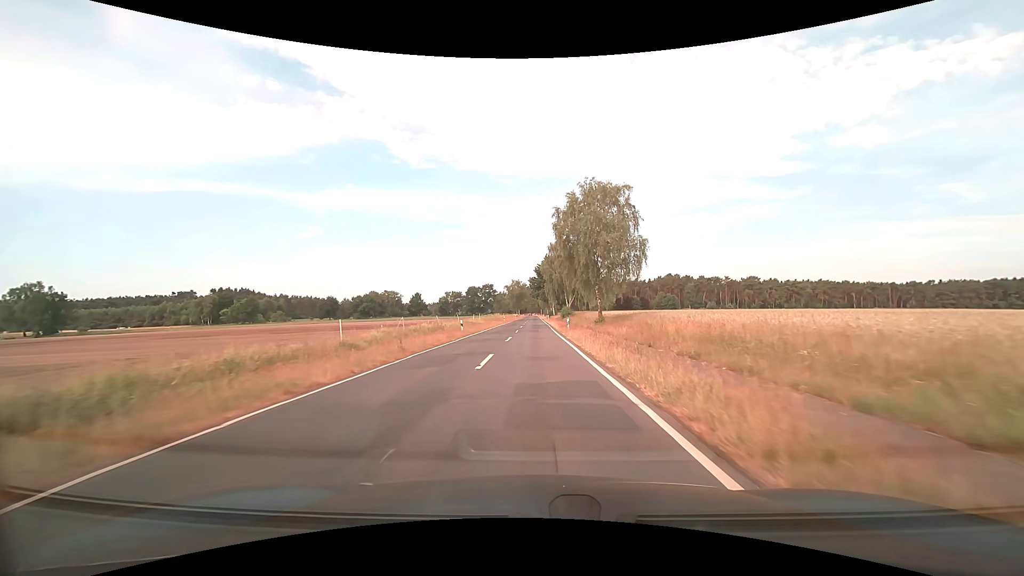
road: tertiary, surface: asphalt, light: Day
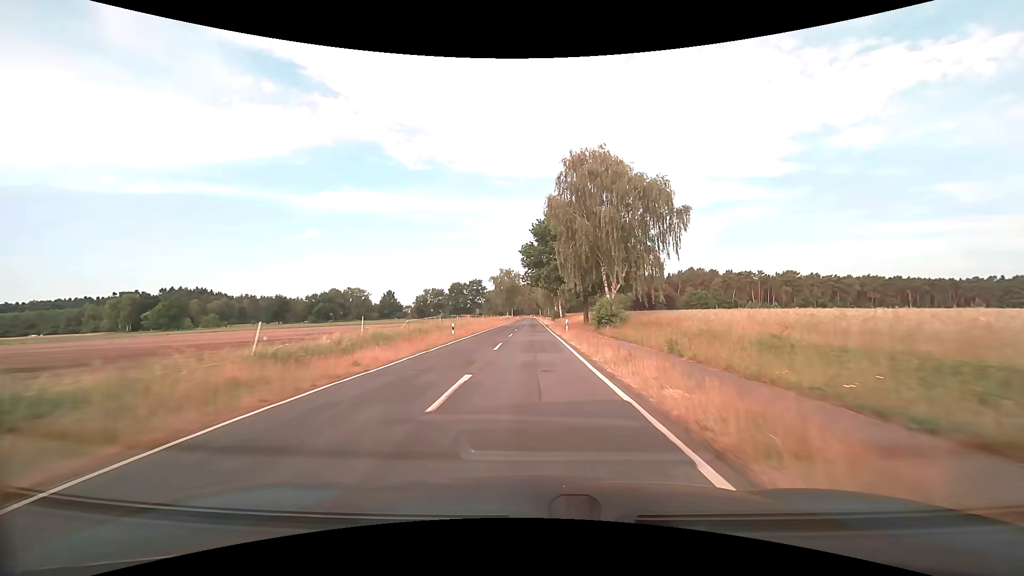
(0.0, +52.9) m; 0°
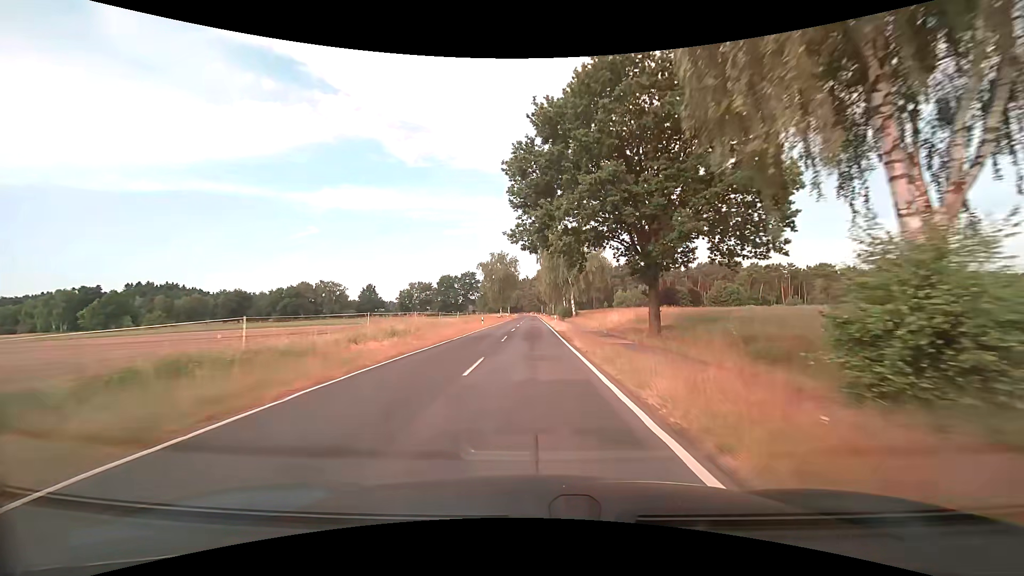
(-0.1, +31.6) m; 0°
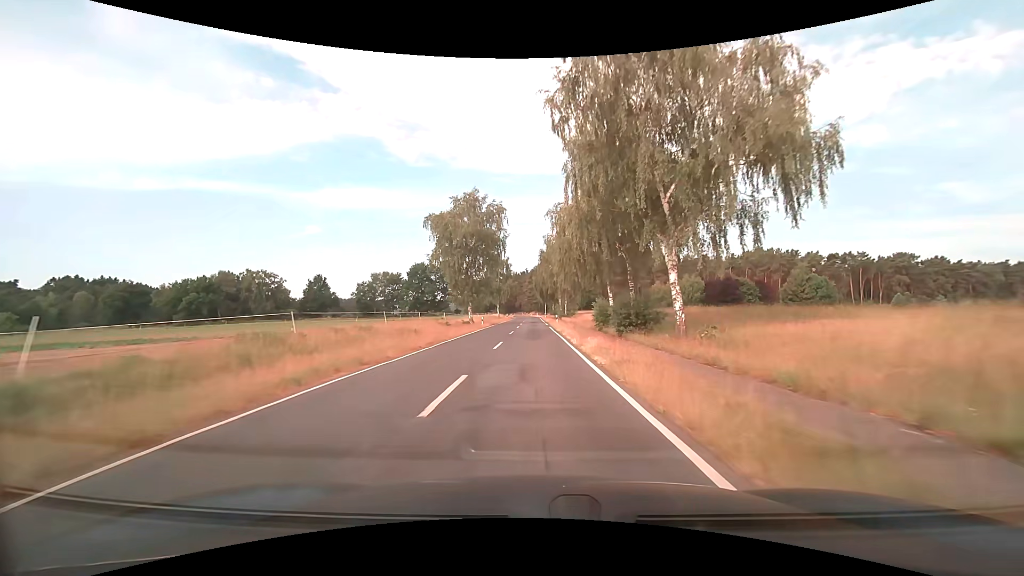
(+0.2, +52.6) m; 0°
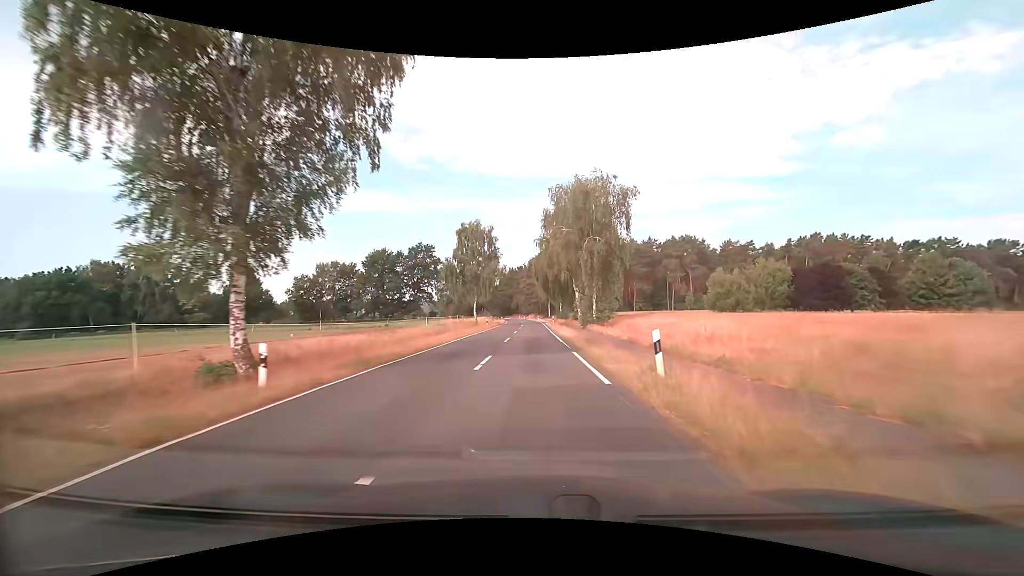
(0.0, +42.1) m; 0°
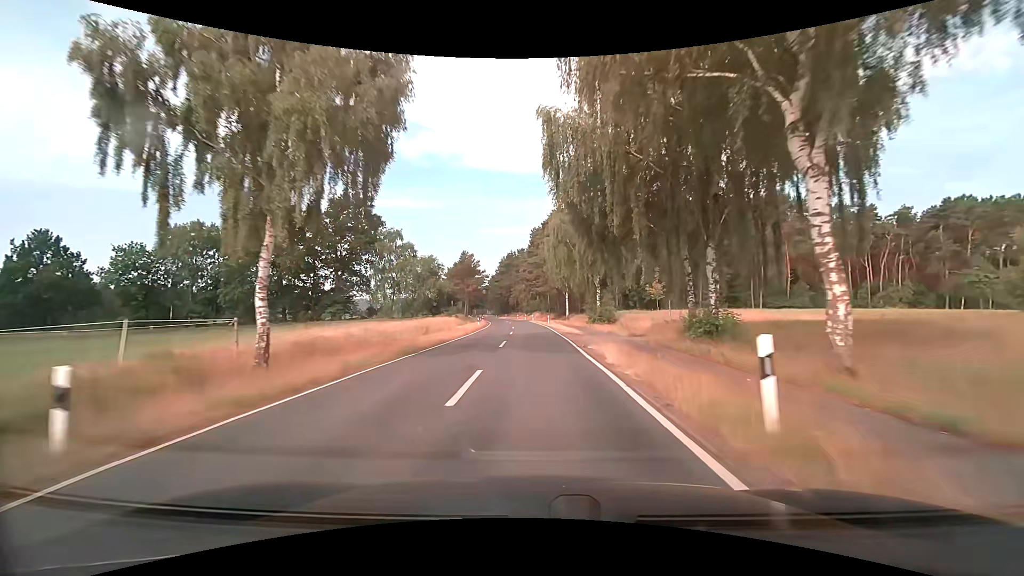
(0.0, +52.7) m; -1°
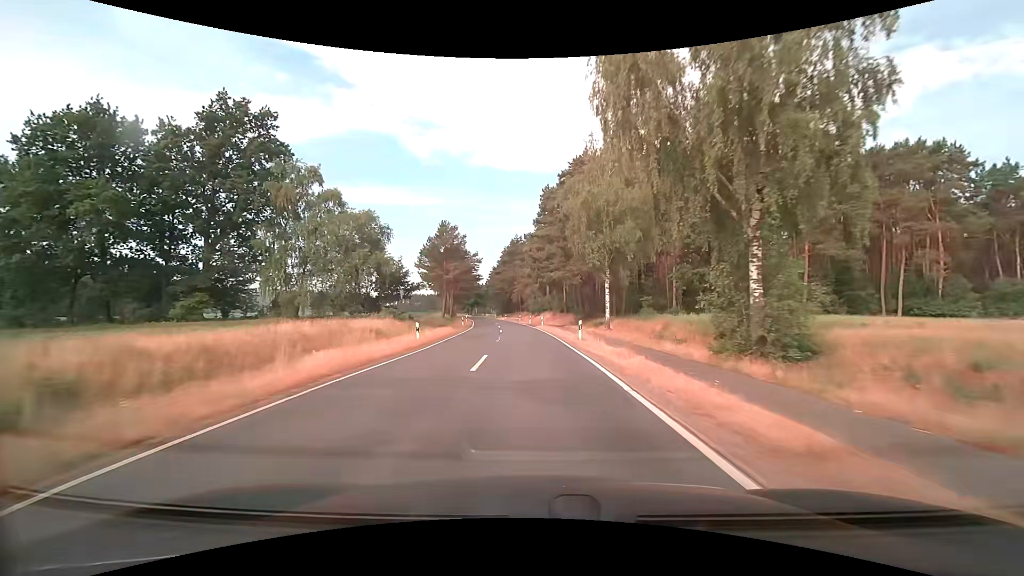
(0.0, +31.7) m; -1°
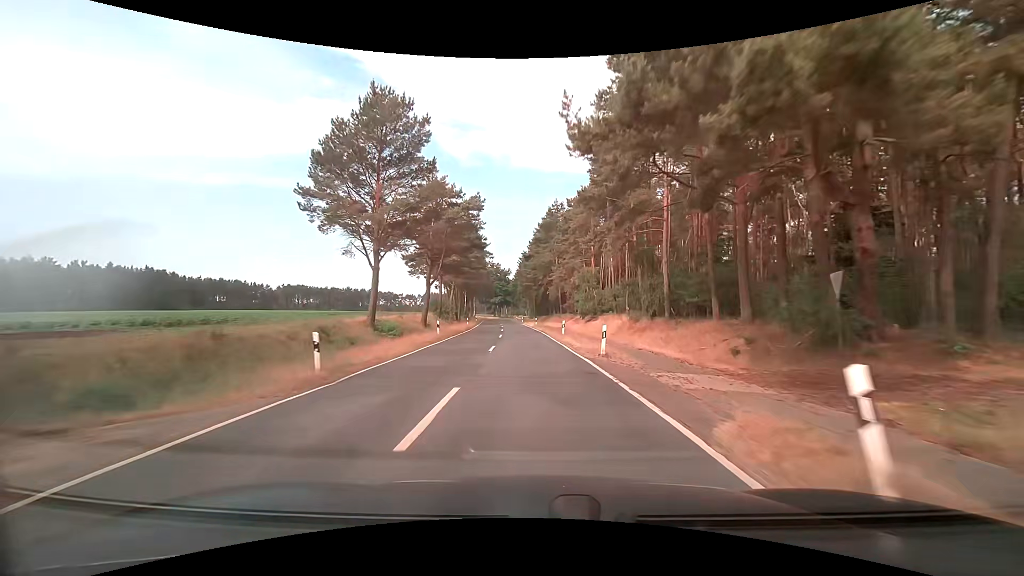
(-1.3, +42.3) m; -4°
(0, +10) (0, +20) (-1, +30) (-1, +40) (-2, +50) (-3, +60) (-4, +70) (-4, +80) (-5, +90) (-6, +100) m
